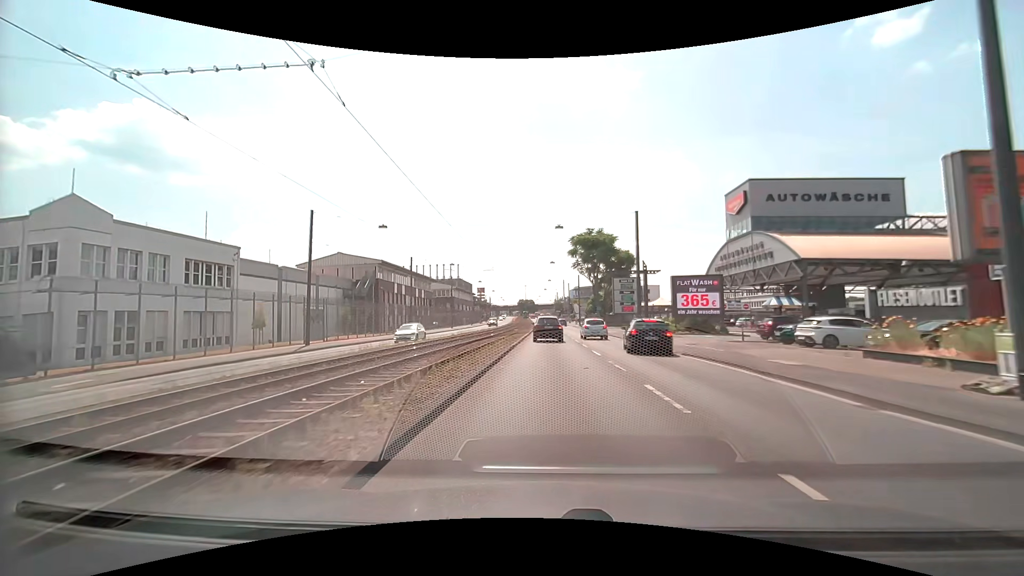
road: primary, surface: asphalt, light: Day
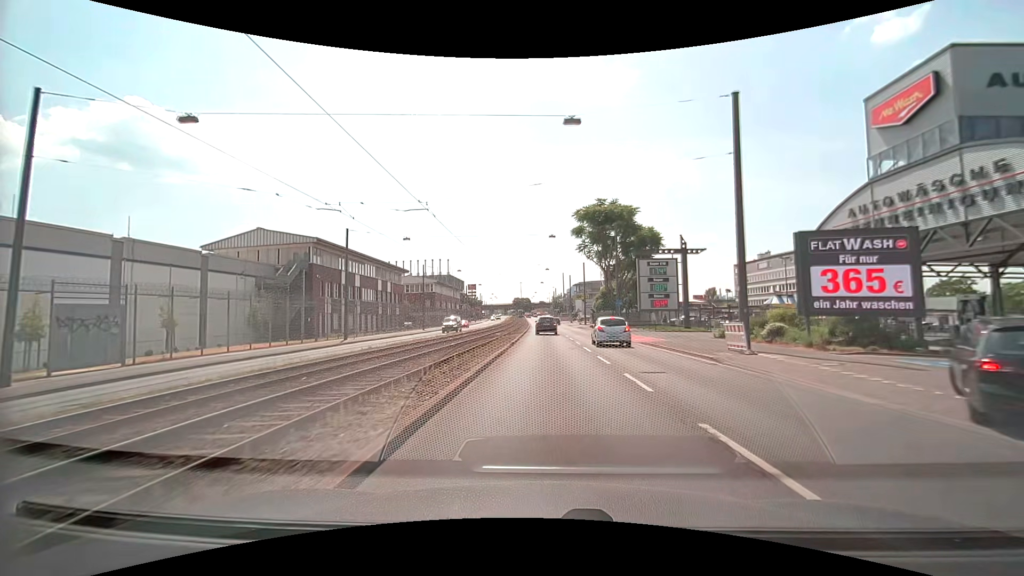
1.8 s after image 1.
(+0.1, +21.9) m; 0°
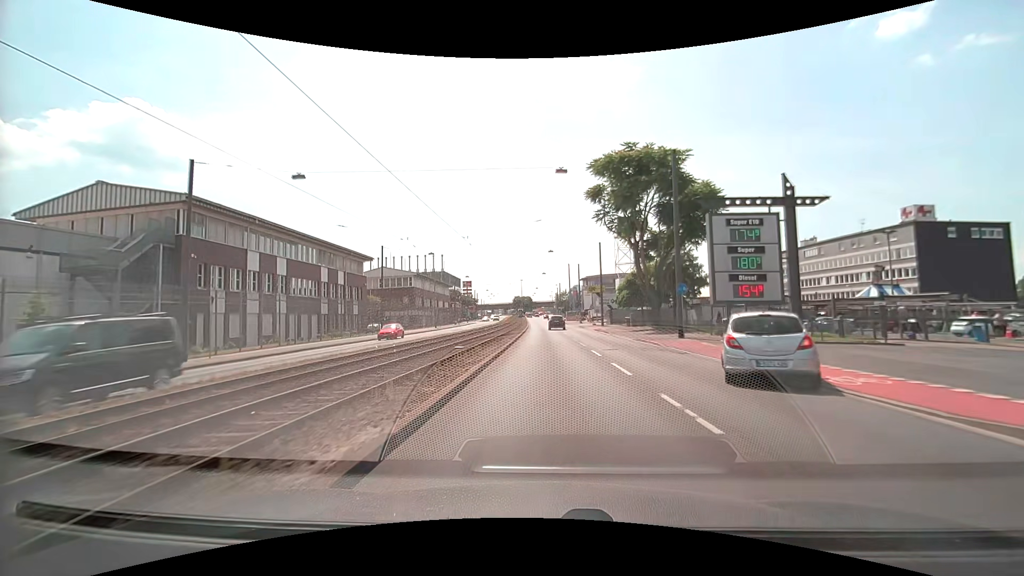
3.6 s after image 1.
(0.0, +21.8) m; 0°
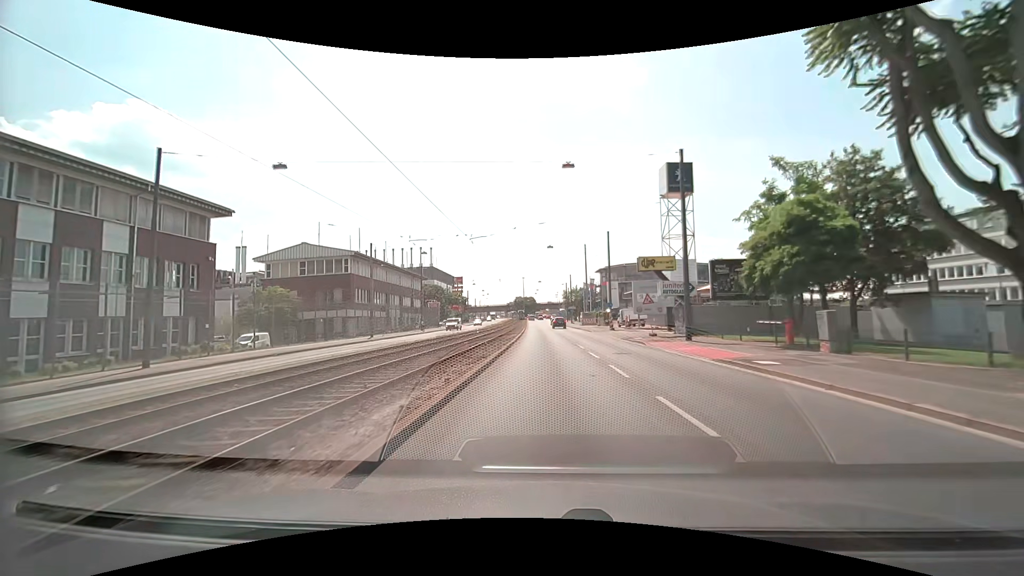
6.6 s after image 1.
(-0.1, +35.9) m; -1°
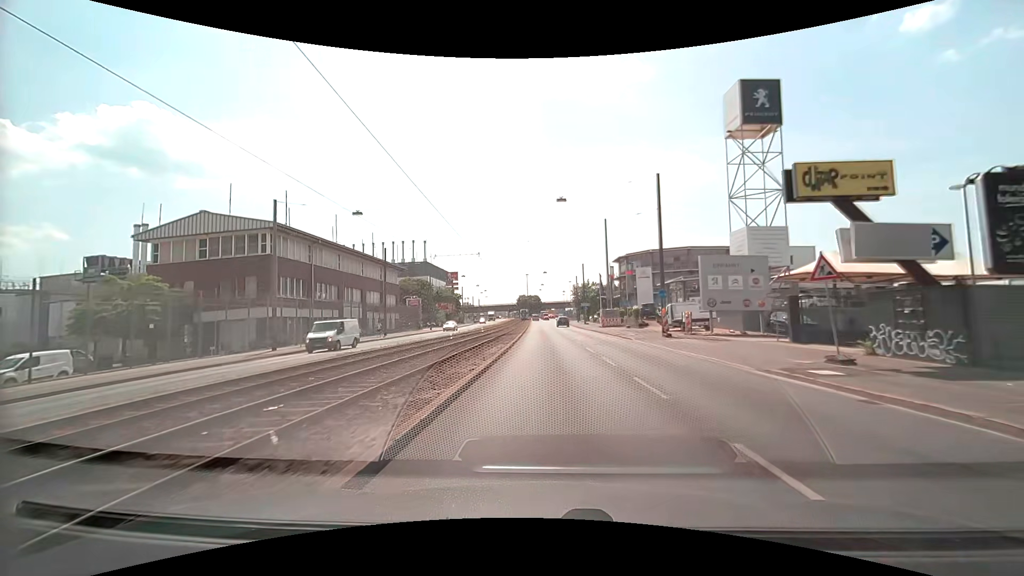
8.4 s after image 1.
(-0.1, +21.4) m; 0°
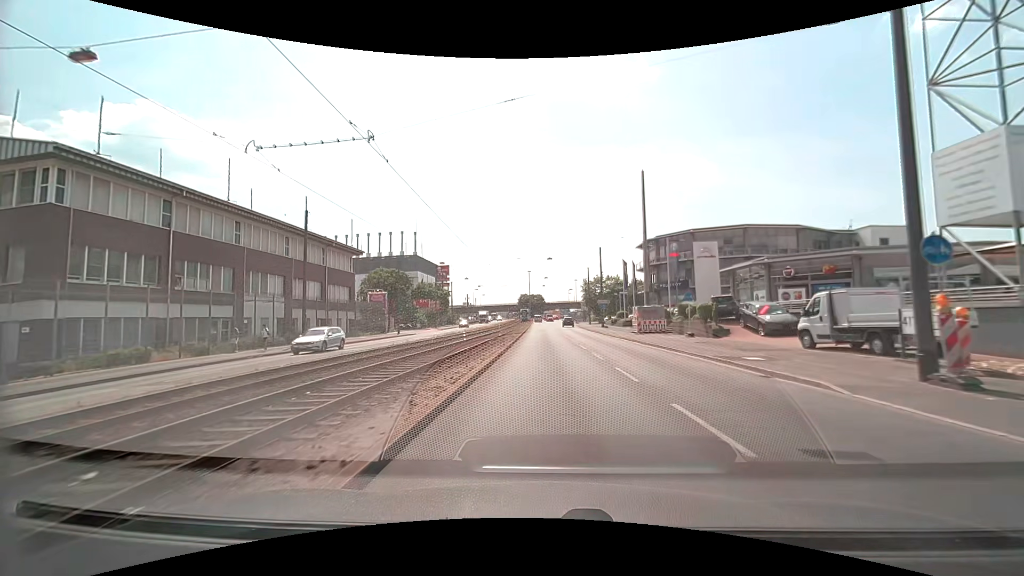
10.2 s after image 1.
(-0.1, +21.5) m; -1°
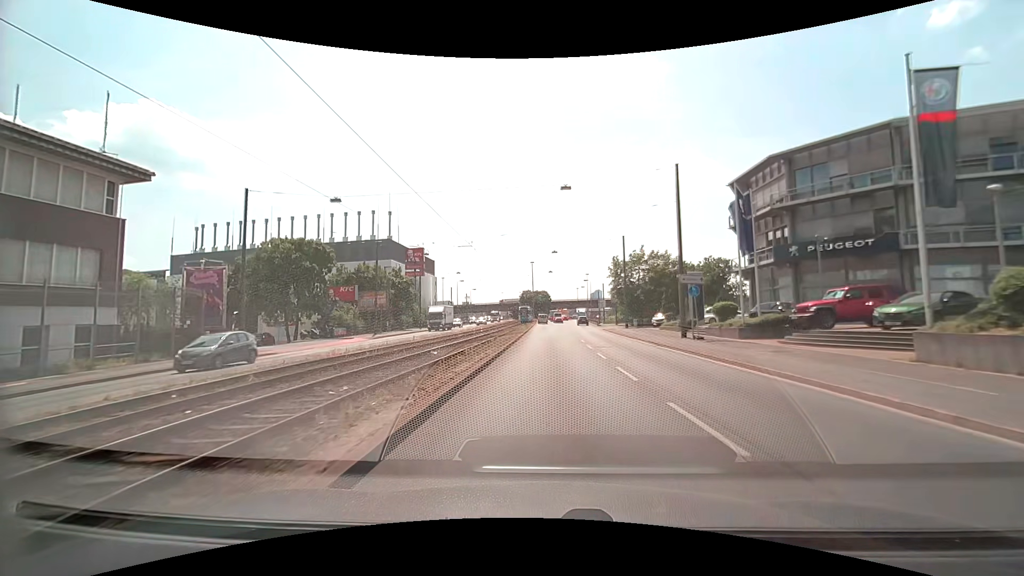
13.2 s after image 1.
(-0.1, +36.0) m; 0°
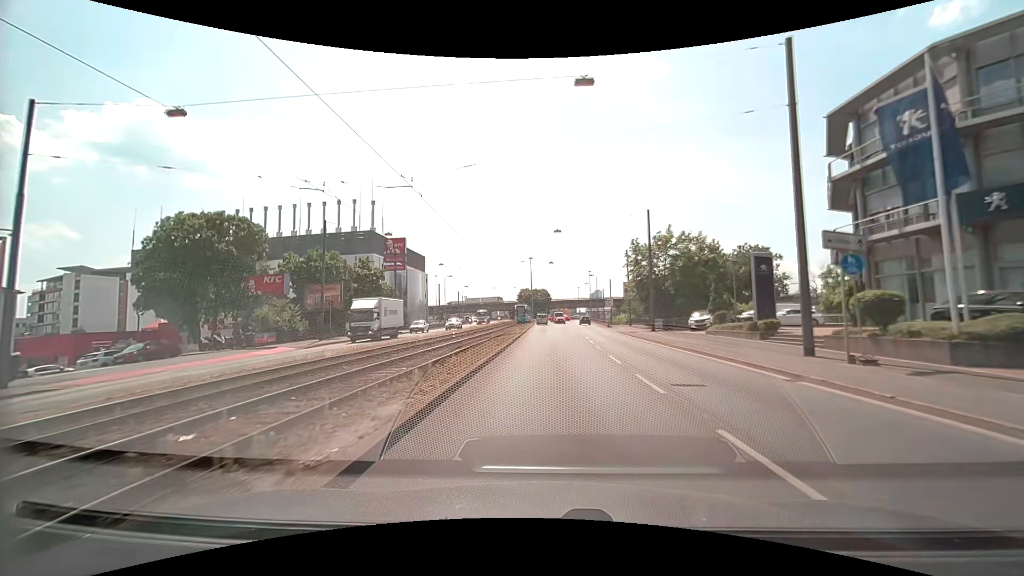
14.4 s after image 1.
(-0.1, +13.9) m; 0°
(0, +10) (0, +20) (0, +30) (0, +40) (0, +50) (0, +60) (0, +70) (0, +80) (0, +90) (-1, +100) m
